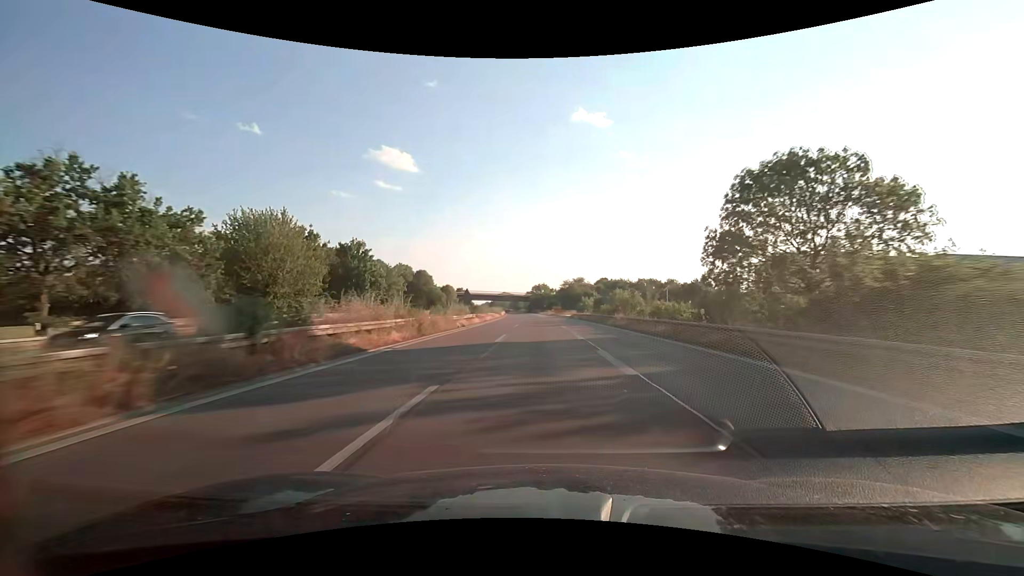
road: trunk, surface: asphalt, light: Day
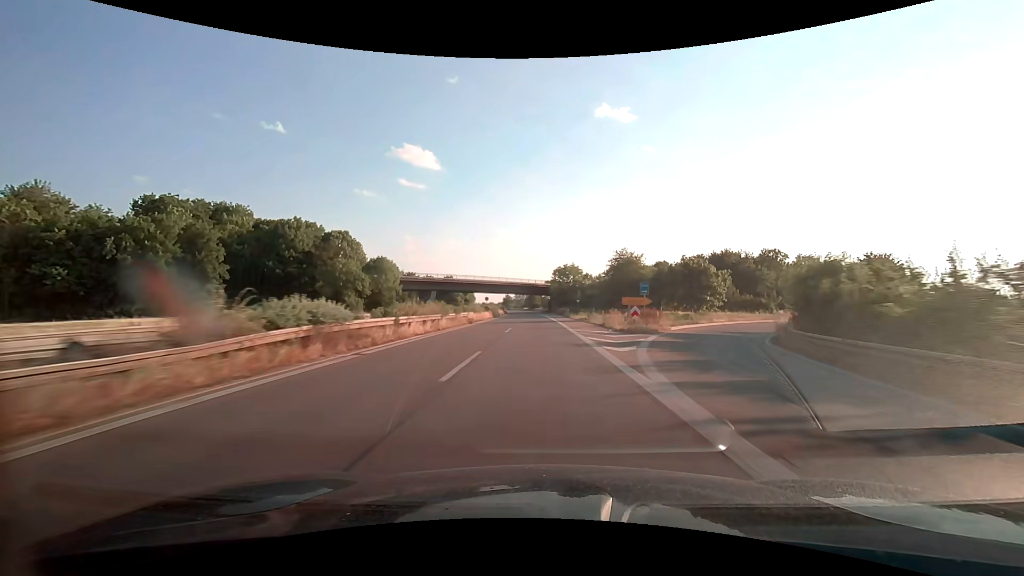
(-1.9, +83.9) m; -3°
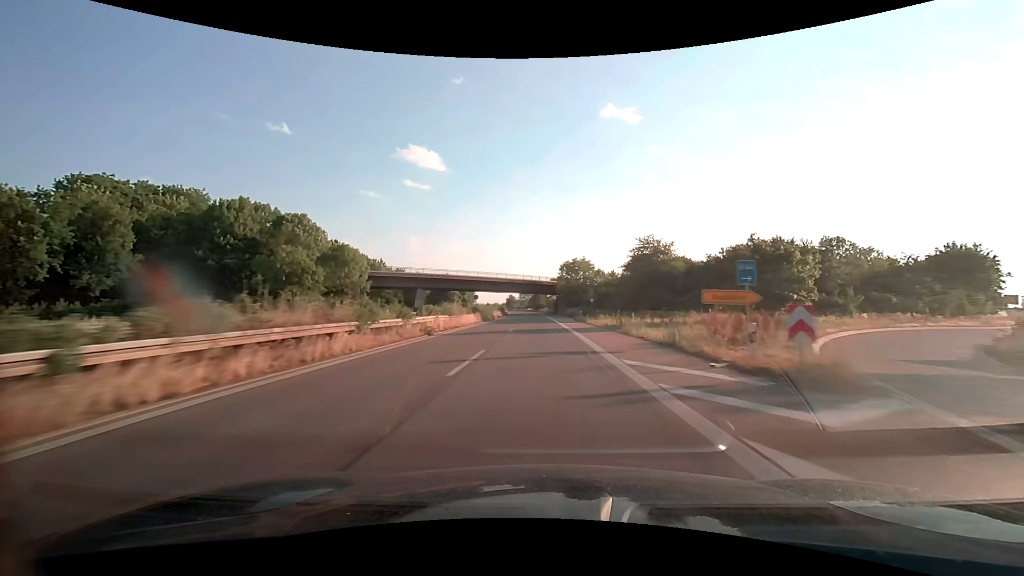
(-0.1, +17.1) m; 0°
(0, +10) (0, +20) (0, +30) (0, +40) (-1, +50) (-1, +60) (-1, +70) (-2, +80) (-2, +90) (-3, +100) m
